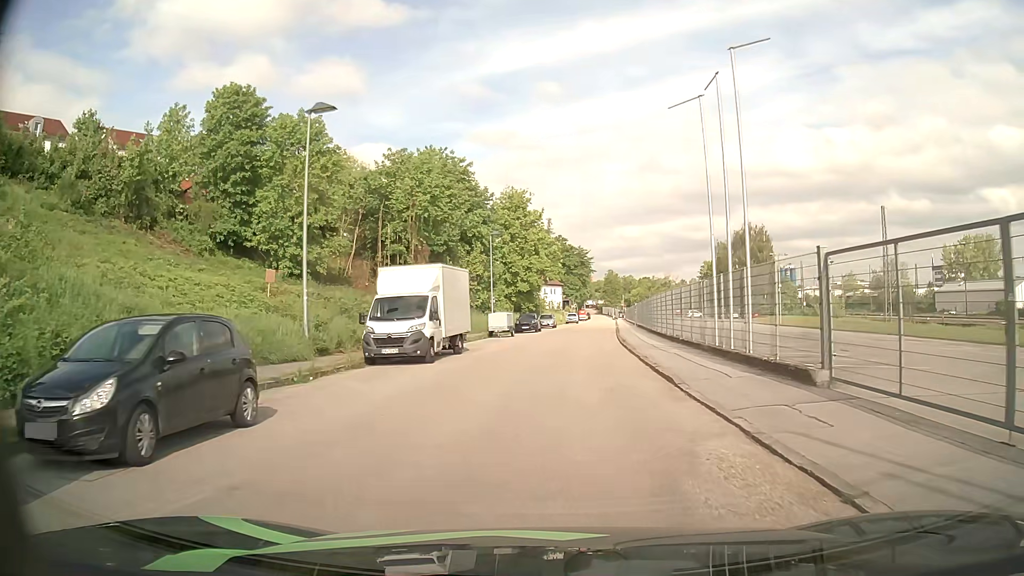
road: residential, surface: asphalt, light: Day
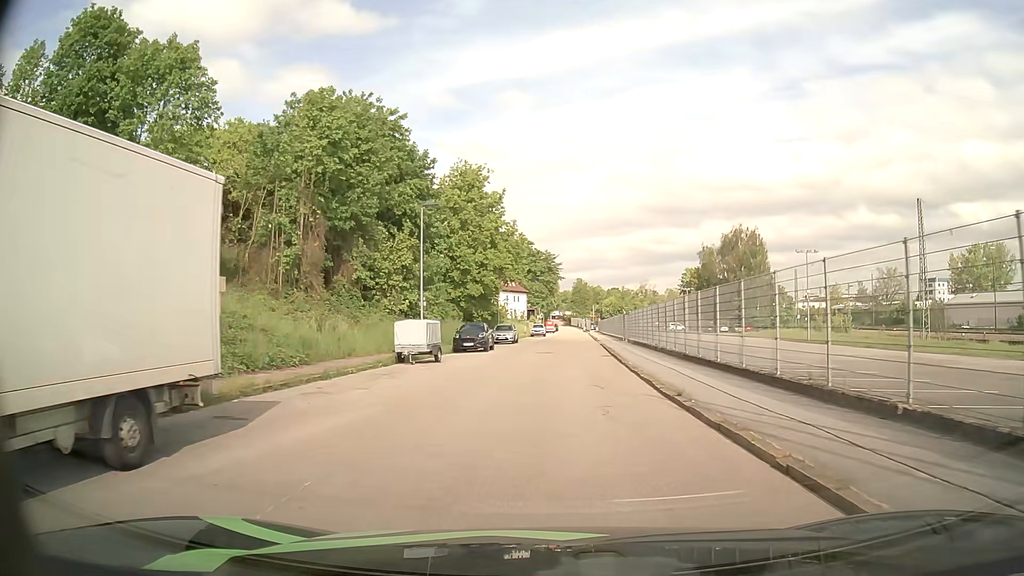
(+0.2, +18.3) m; +3°
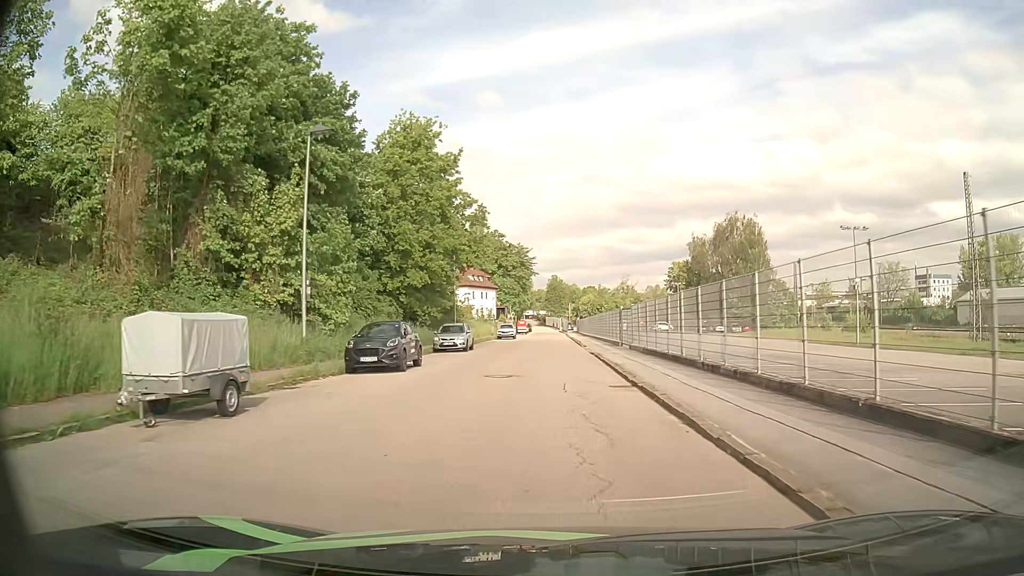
(+0.2, +15.1) m; +1°
(0, +10) (0, +20) (0, +30) (0, +40) (0, +50) (+1, +60) (+1, +70) (+1, +80) (+1, +90) (+2, +100) m
